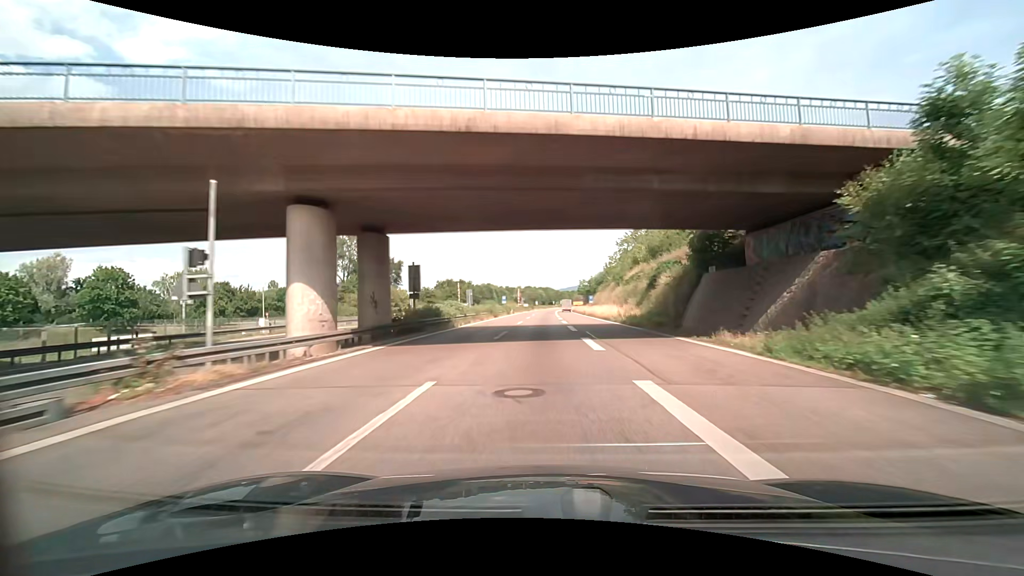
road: trunk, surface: asphalt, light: Day
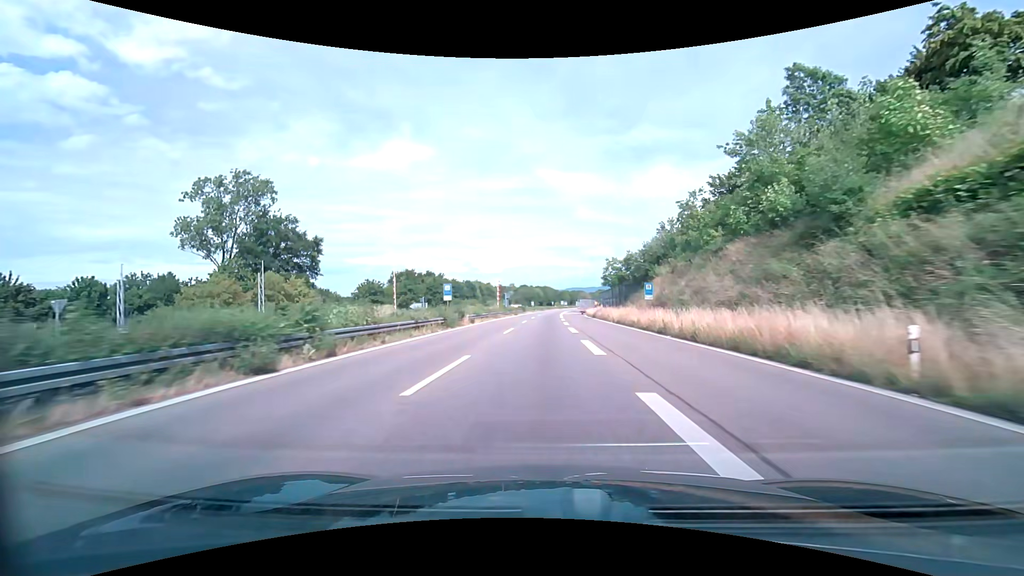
(+0.3, +49.2) m; +1°
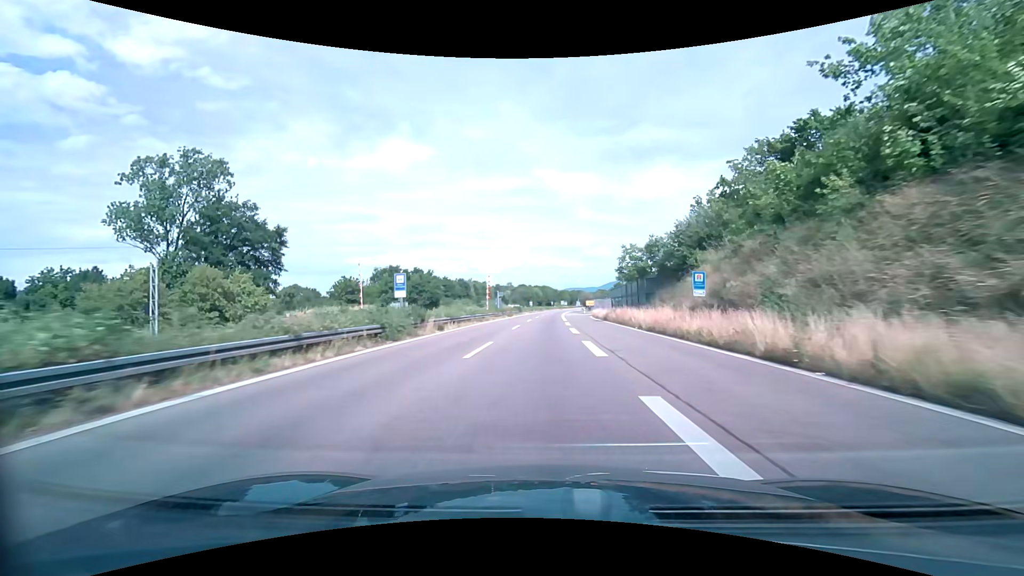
(-0.1, +12.3) m; 0°
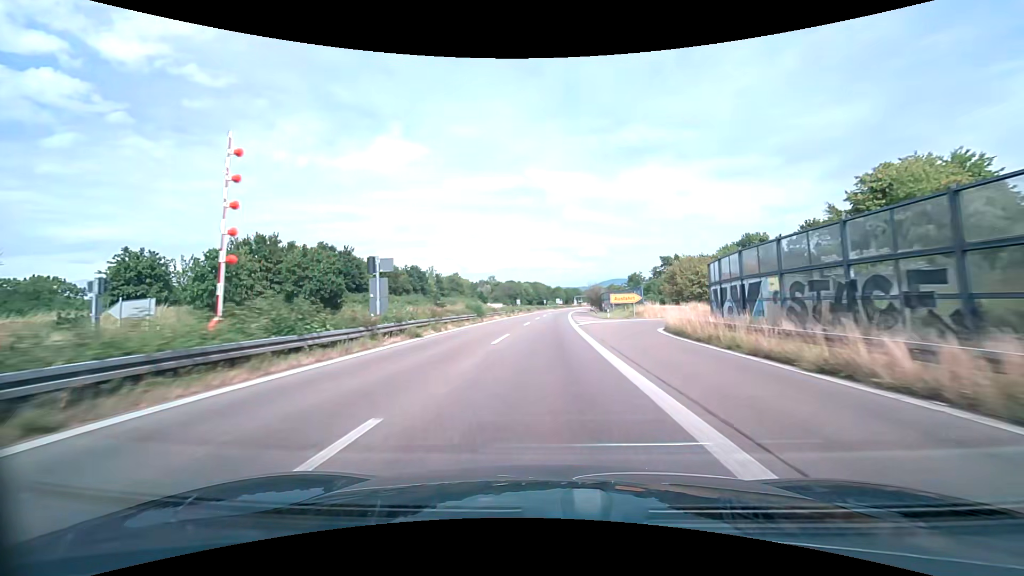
(+0.4, +49.2) m; +1°
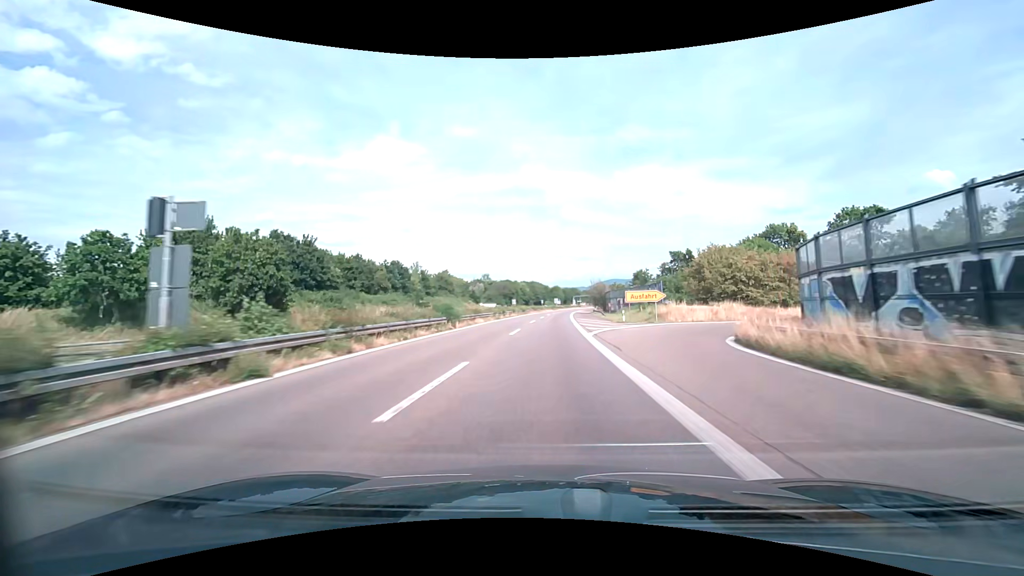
(0.0, +12.3) m; 0°
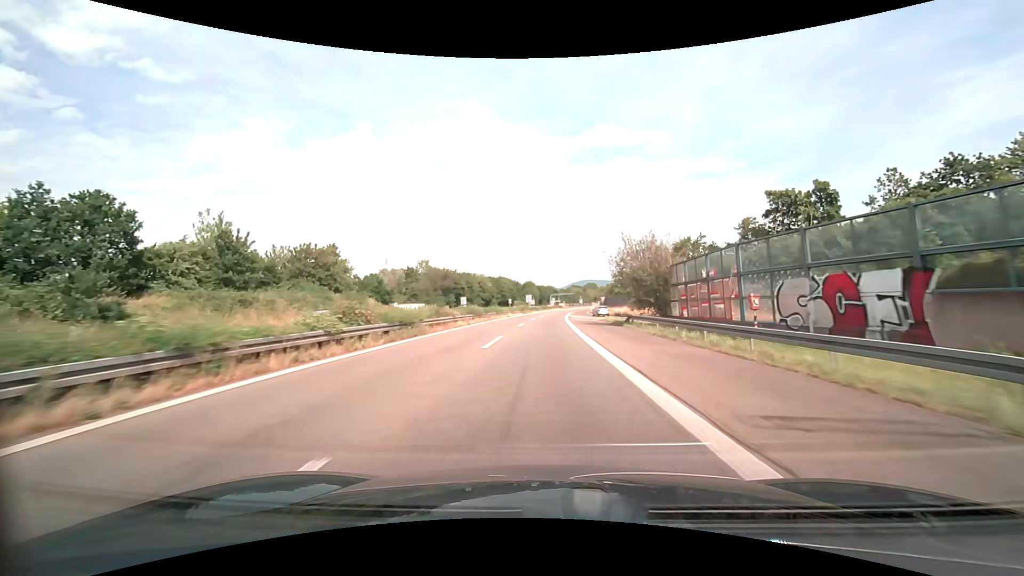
(+1.6, +61.6) m; +3°
